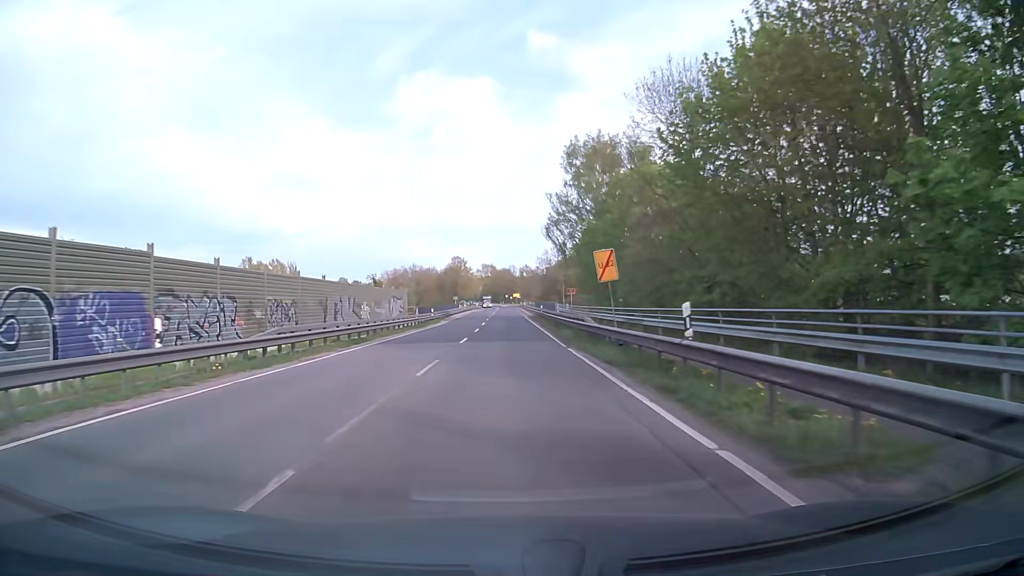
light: Day
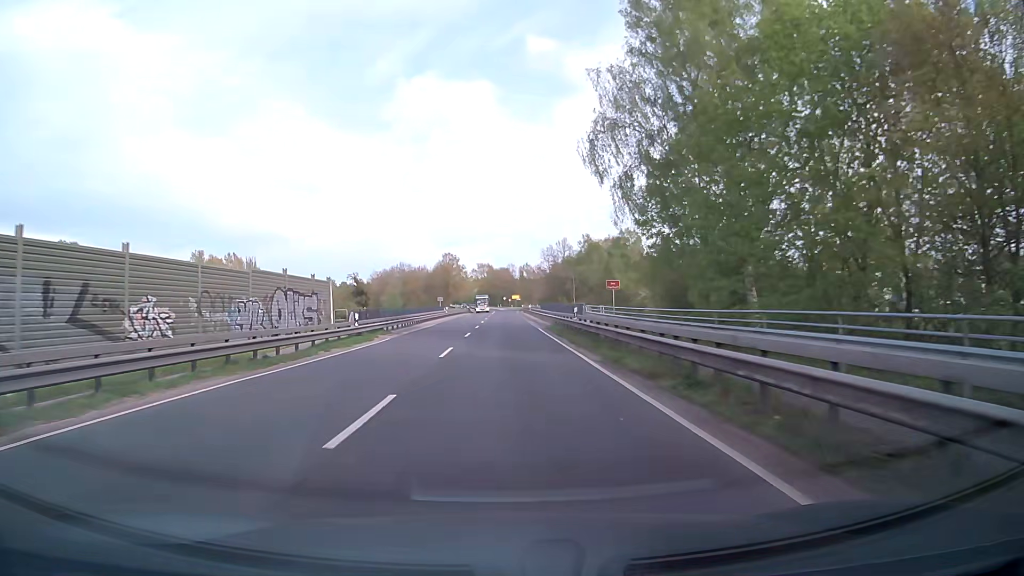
(+0.1, +31.1) m; 0°
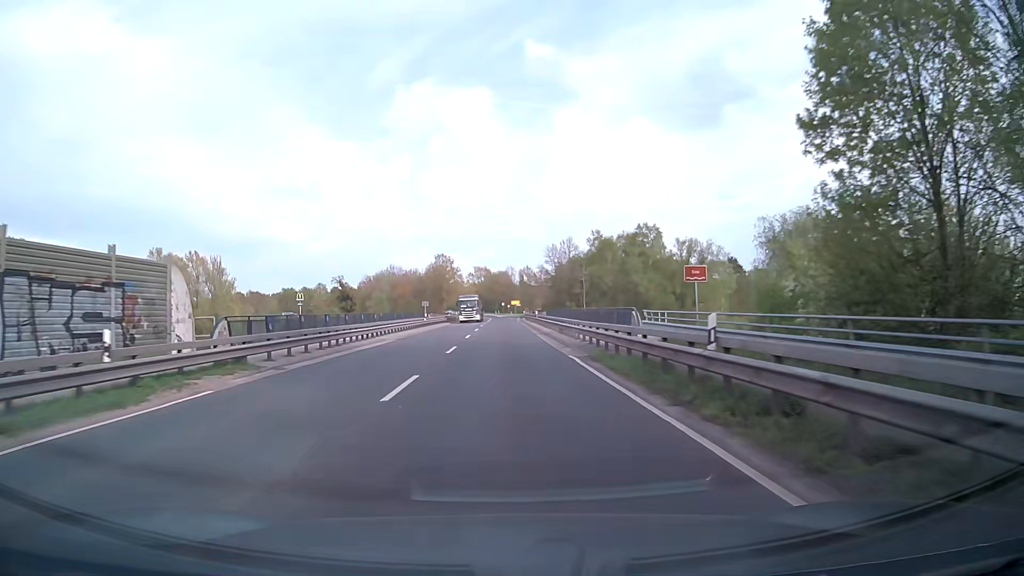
(0.0, +20.5) m; 0°
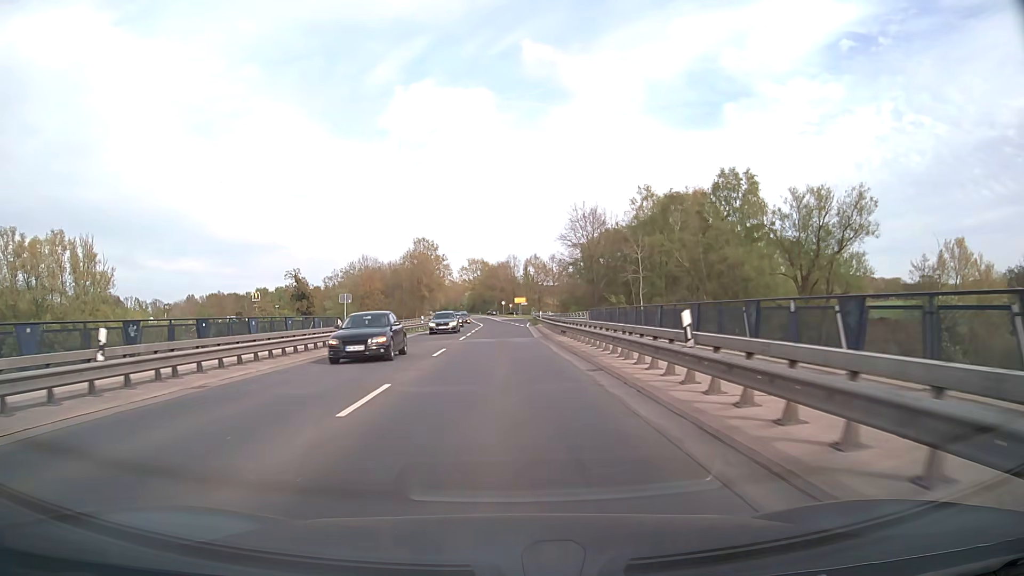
(+0.1, +49.9) m; 0°
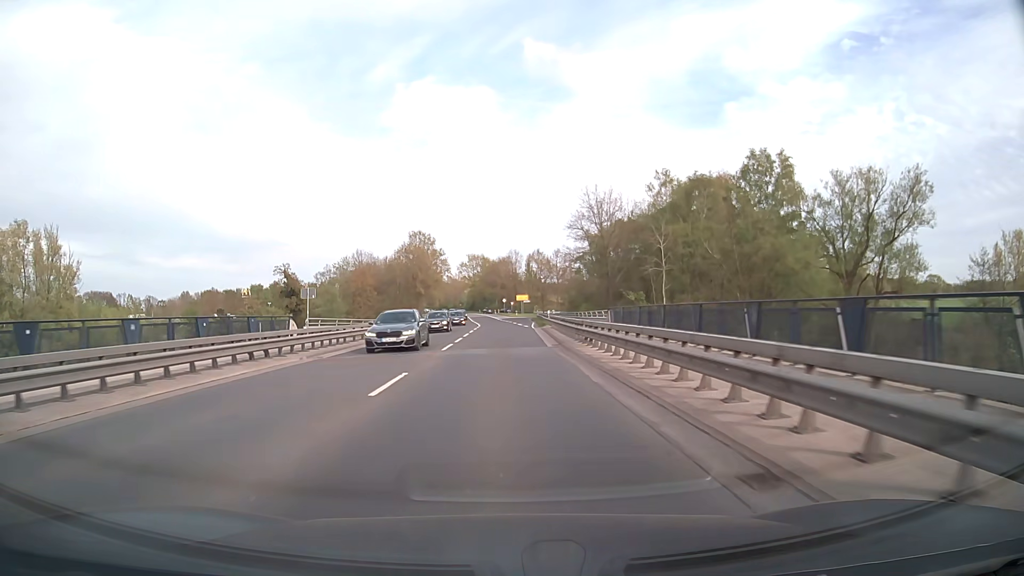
(0.0, +9.8) m; 0°
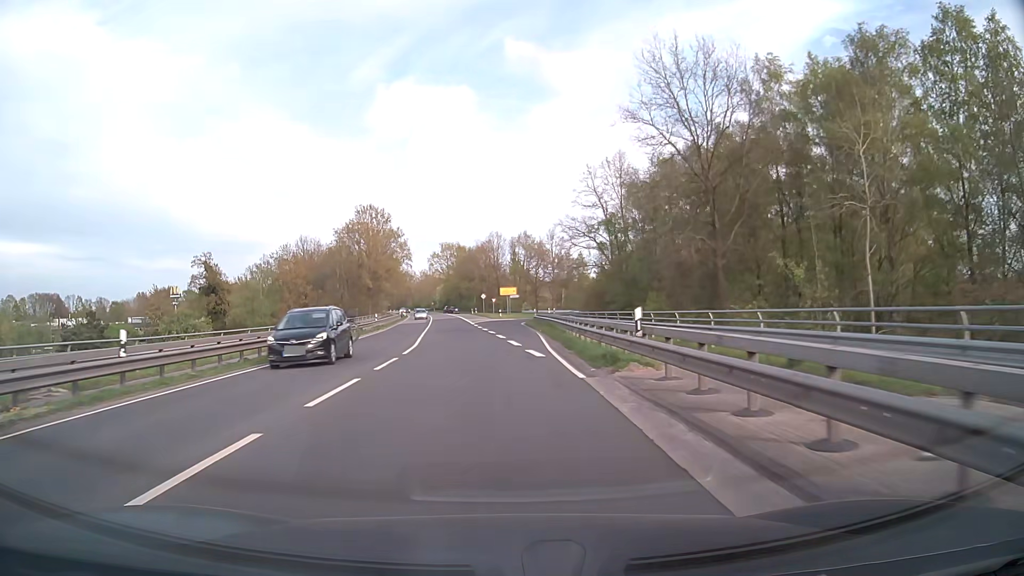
(+0.3, +37.8) m; +2°
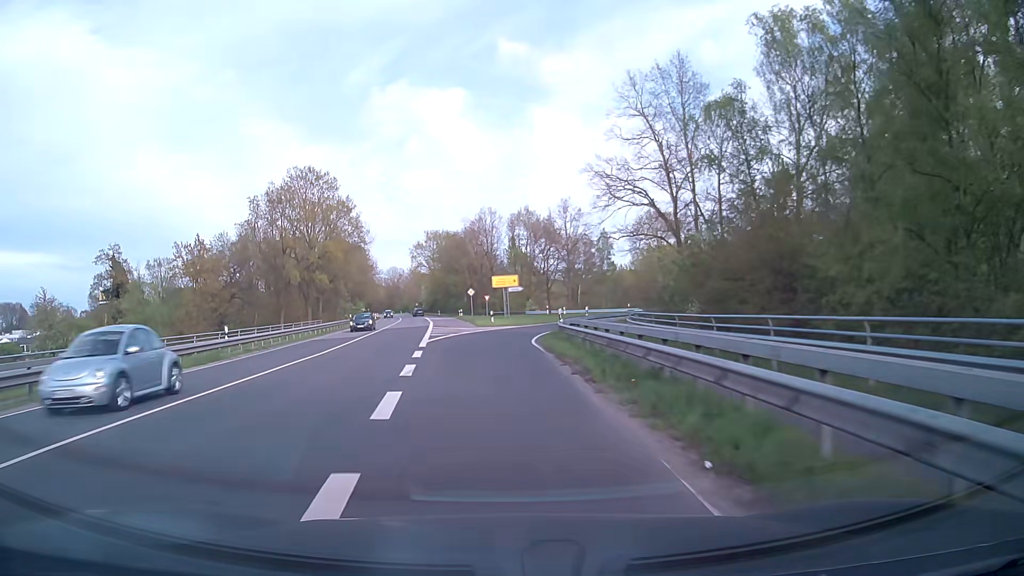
(+0.4, +34.0) m; 0°
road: primary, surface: asphalt
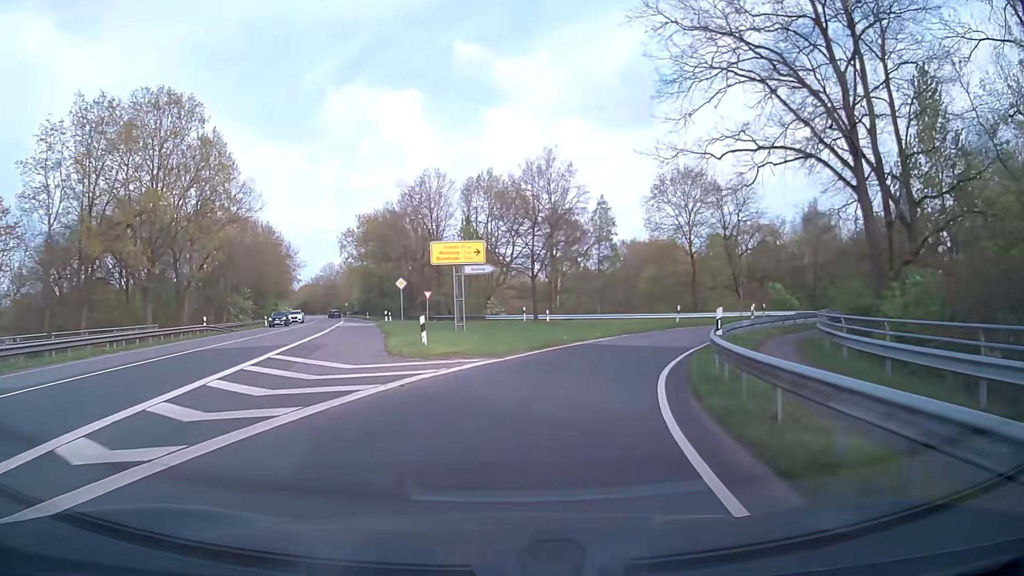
(-0.4, +30.1) m; +4°
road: primary_link
(+1, +10) (+3, +20) (+8, +29) (+13, +37) (+21, +43) (+30, +48) (+39, +53) (+47, +57) (+56, +63) (+63, +70) m
